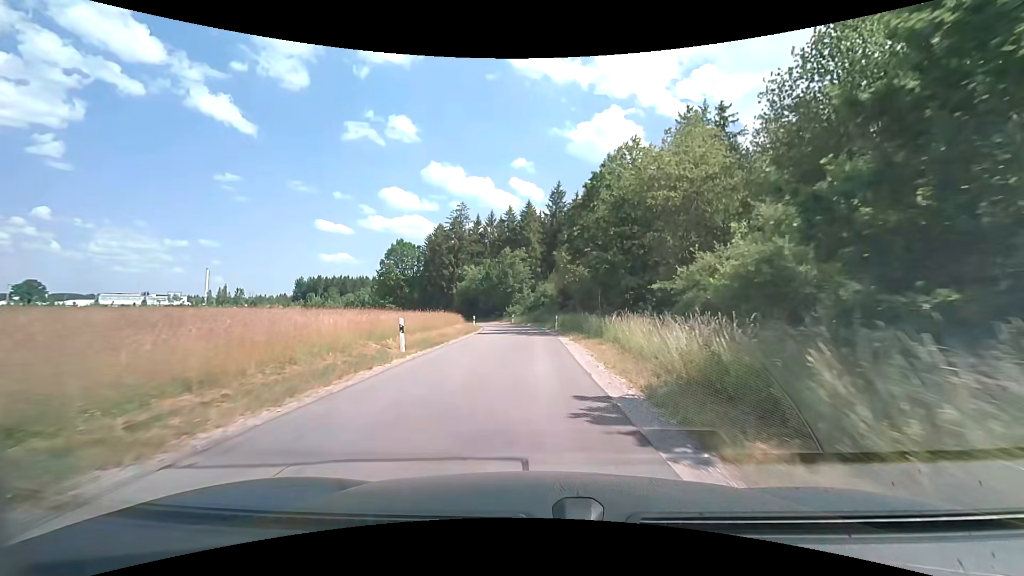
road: unclassified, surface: asphalt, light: Day
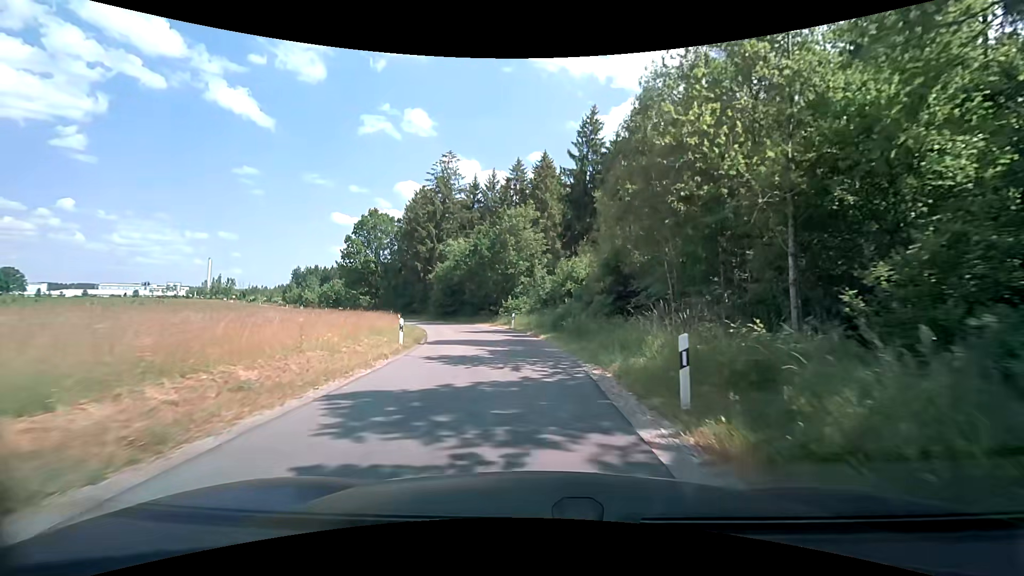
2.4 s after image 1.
(-0.2, +28.9) m; -1°
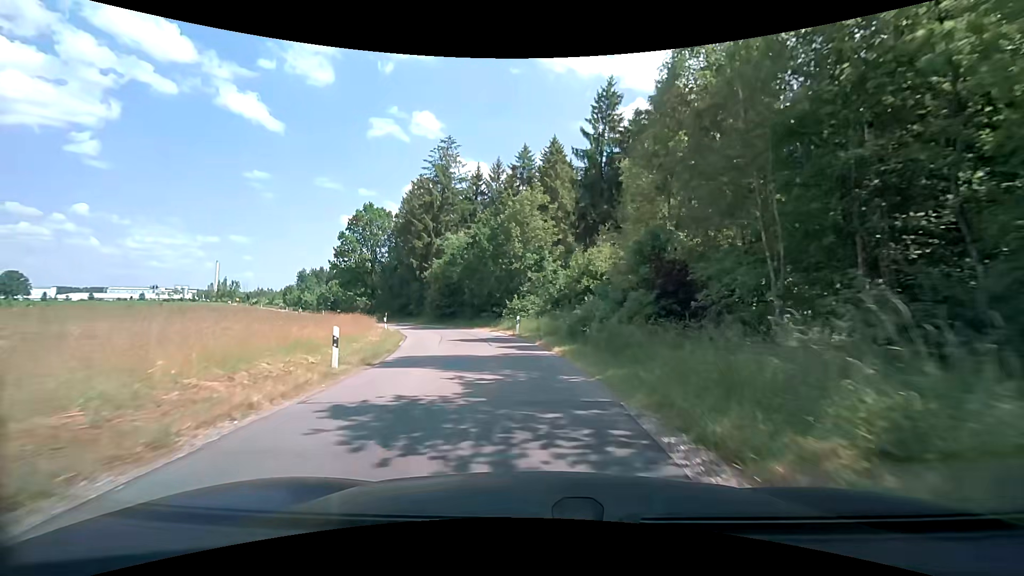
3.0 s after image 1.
(-0.1, +6.8) m; -1°
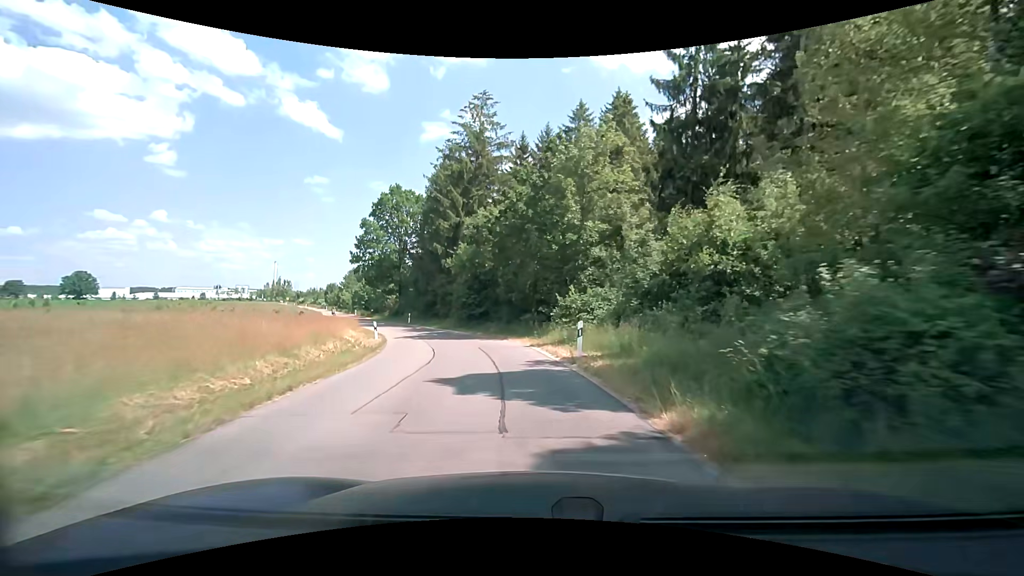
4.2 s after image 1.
(-0.6, +13.6) m; -6°
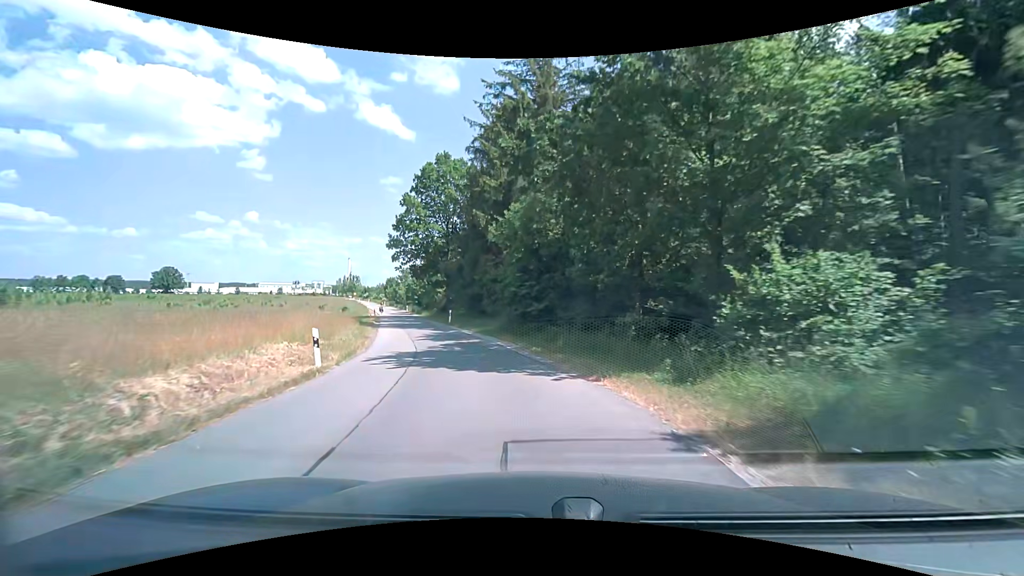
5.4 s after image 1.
(-1.1, +13.9) m; -9°
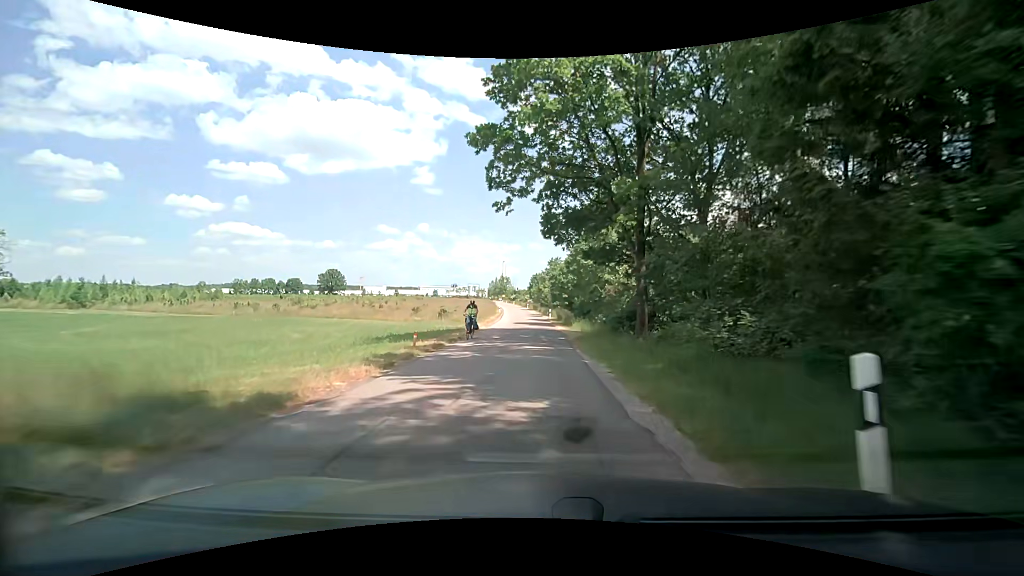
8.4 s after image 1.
(-7.2, +35.4) m; -17°
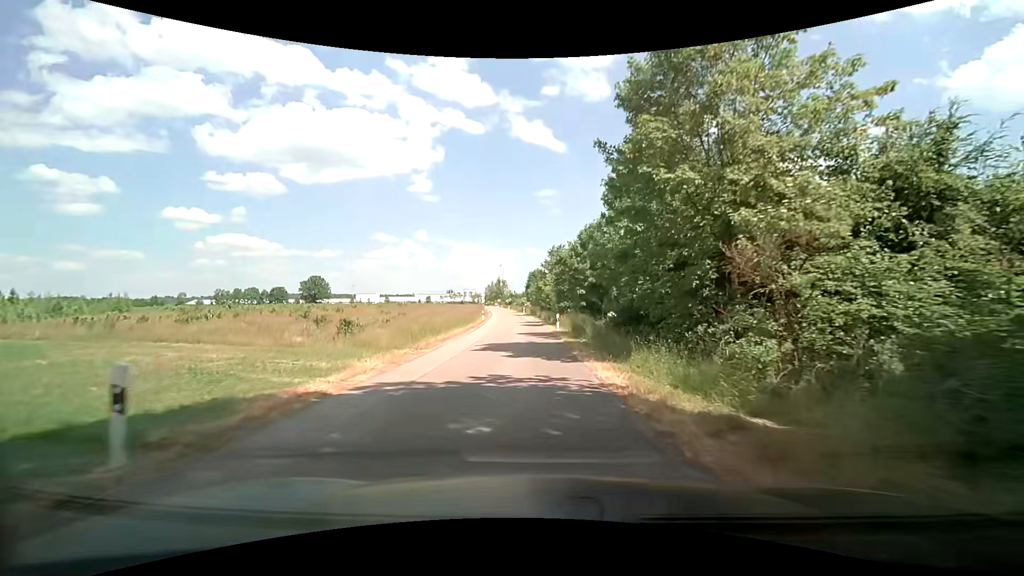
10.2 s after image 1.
(0.0, +22.8) m; 0°
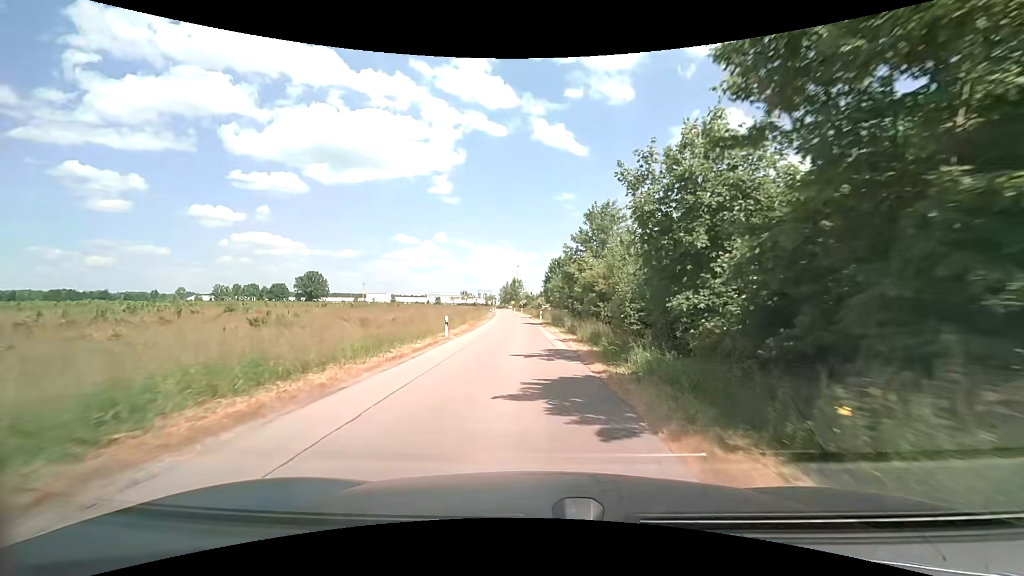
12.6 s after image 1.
(-0.9, +30.5) m; -3°
(0, +10) (0, +20) (-1, +30) (-1, +40) (-1, +50) (-2, +60) (-3, +70) (-3, +80) (-4, +90) (-5, +100) m
